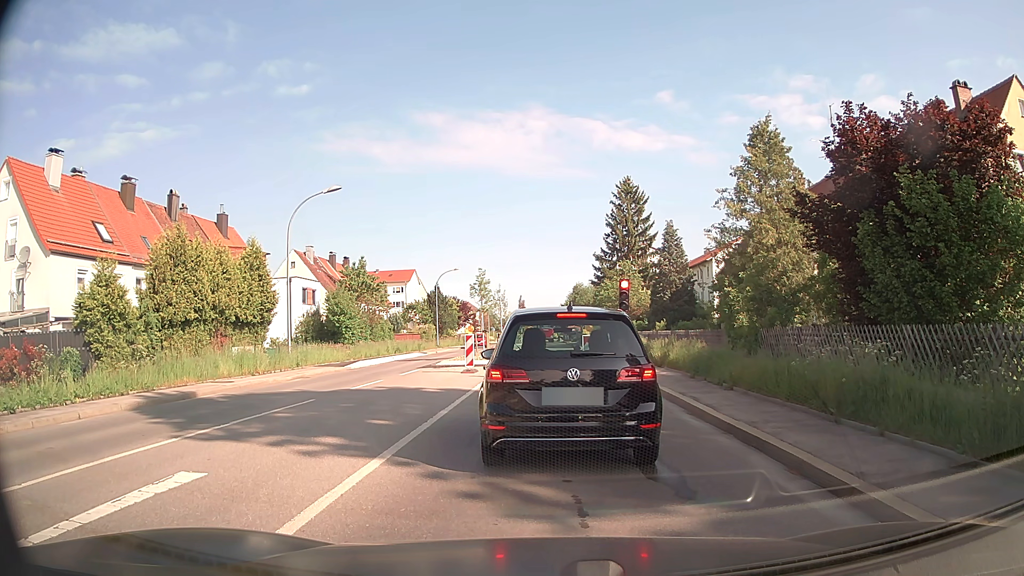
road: secondary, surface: asphalt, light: Day
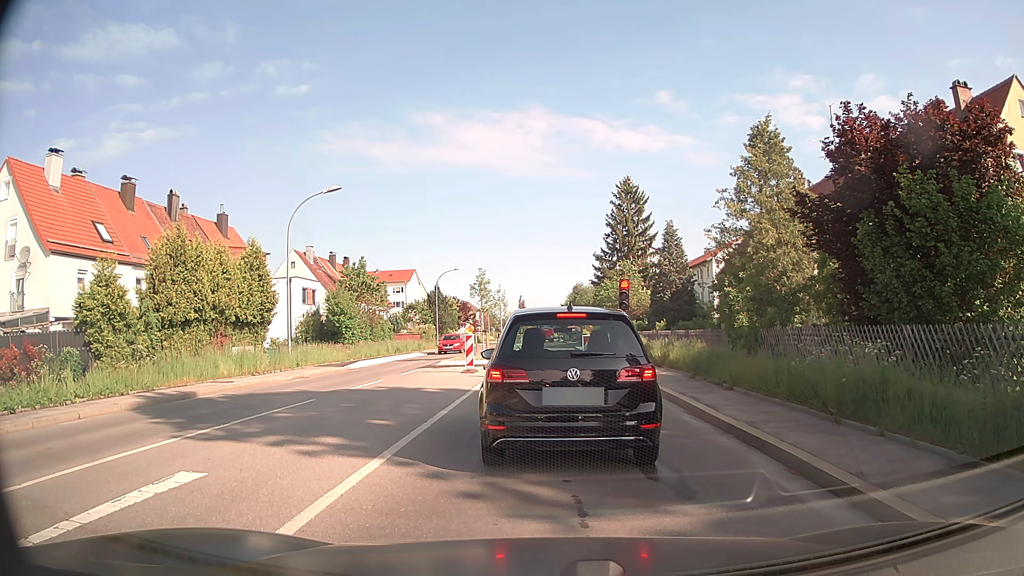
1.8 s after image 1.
(0.0, 0.0) m; 0°
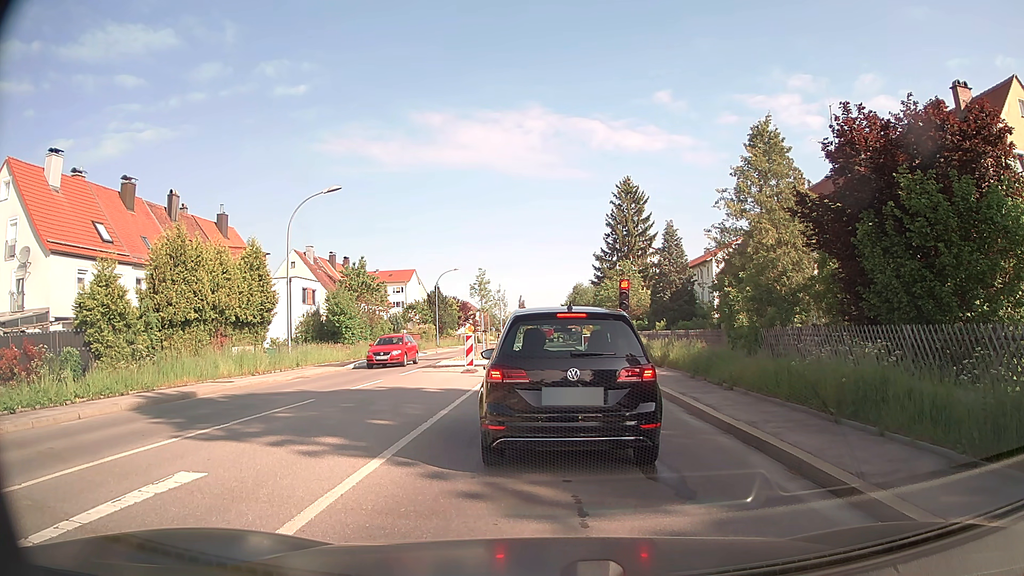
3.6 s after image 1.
(0.0, 0.0) m; 0°
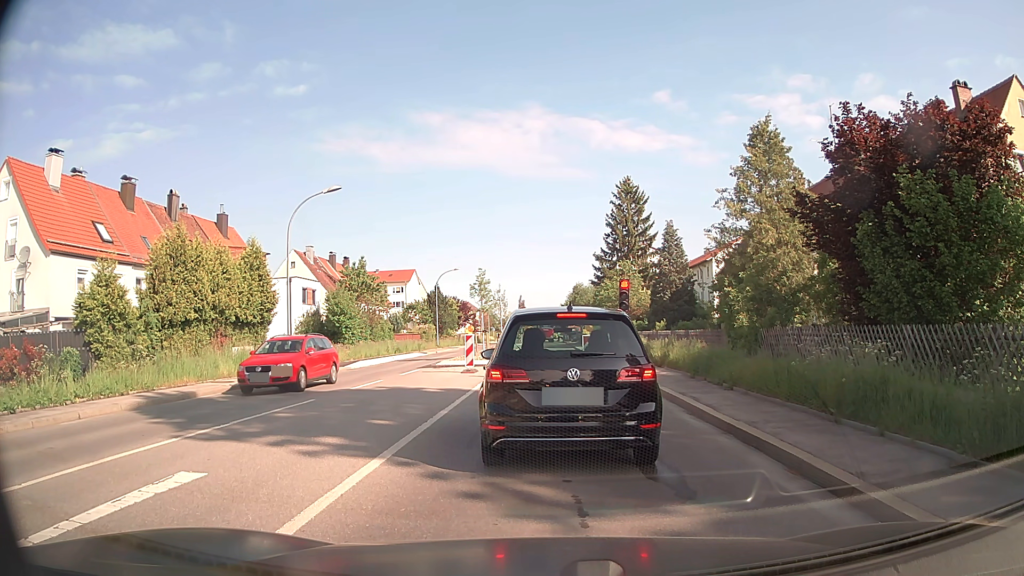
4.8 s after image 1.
(0.0, 0.0) m; 0°
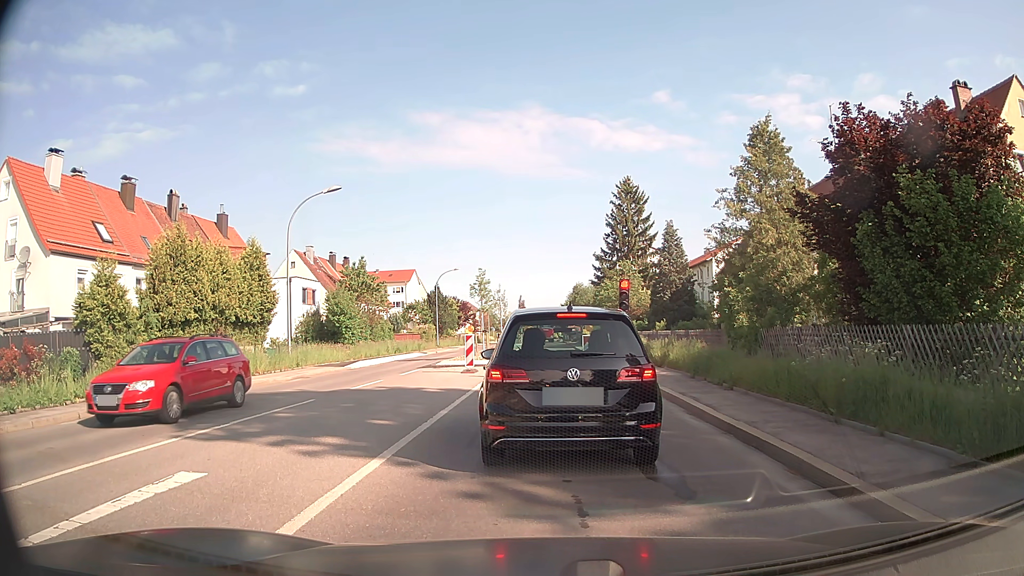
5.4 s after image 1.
(0.0, 0.0) m; 0°
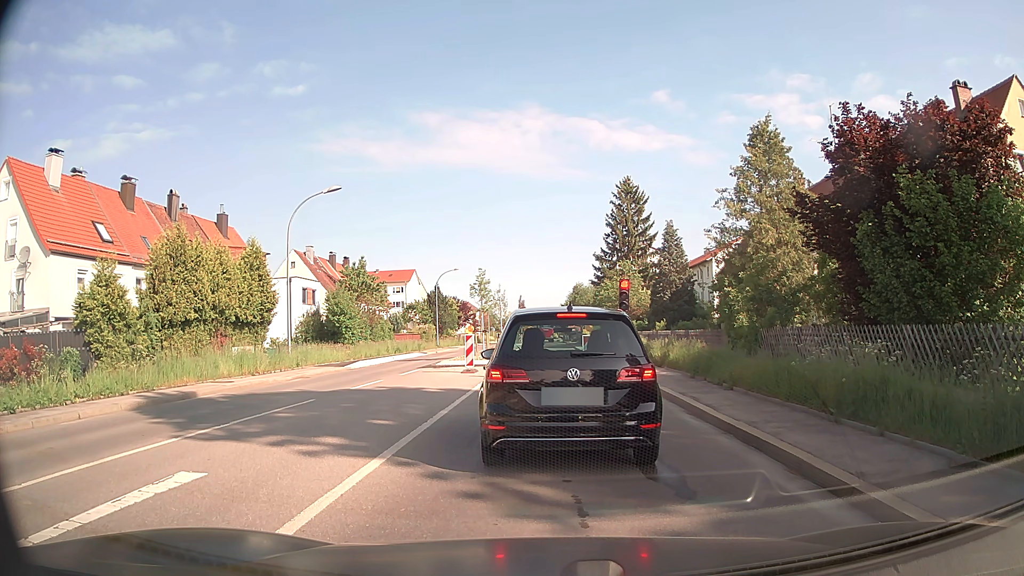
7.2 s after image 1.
(0.0, 0.0) m; 0°
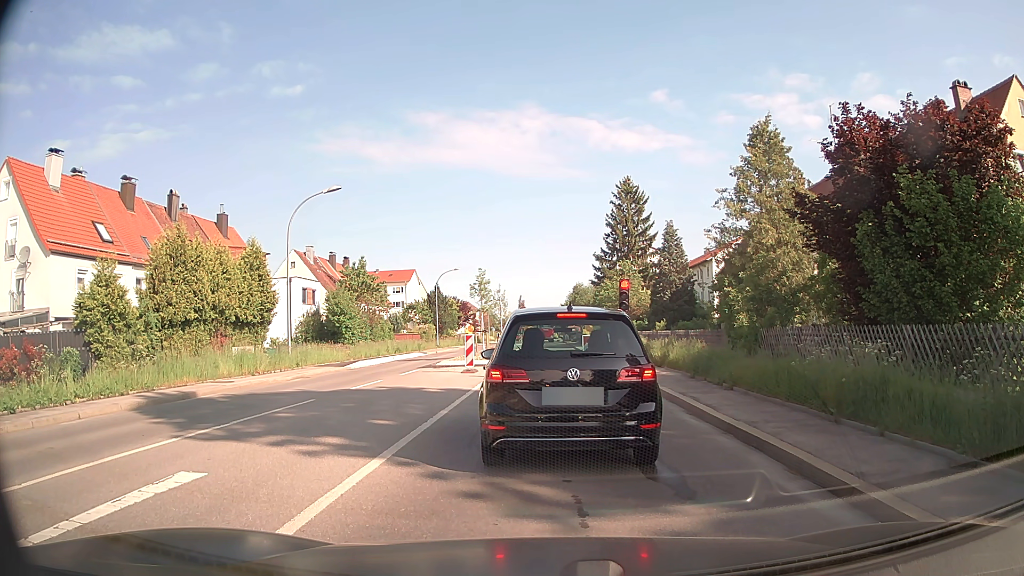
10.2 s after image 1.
(0.0, 0.0) m; 0°
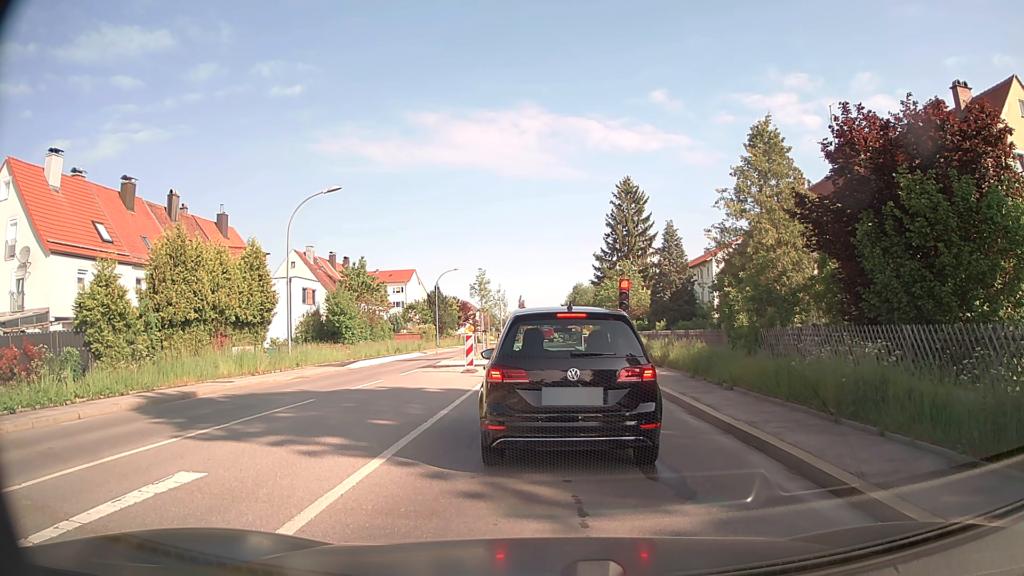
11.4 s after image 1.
(0.0, 0.0) m; 0°
(-1, +10) (-4, +19) (-6, +29) (-7, +39) (-7, +49) (-6, +59) (-6, +69) (-6, +79) (-6, +89) (-6, +99) m
